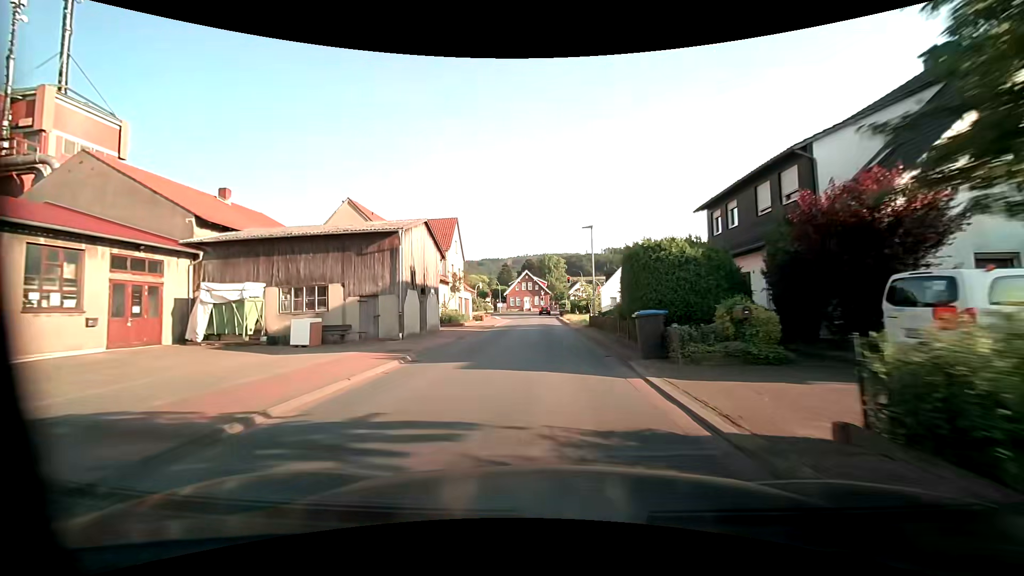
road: tertiary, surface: asphalt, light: Day
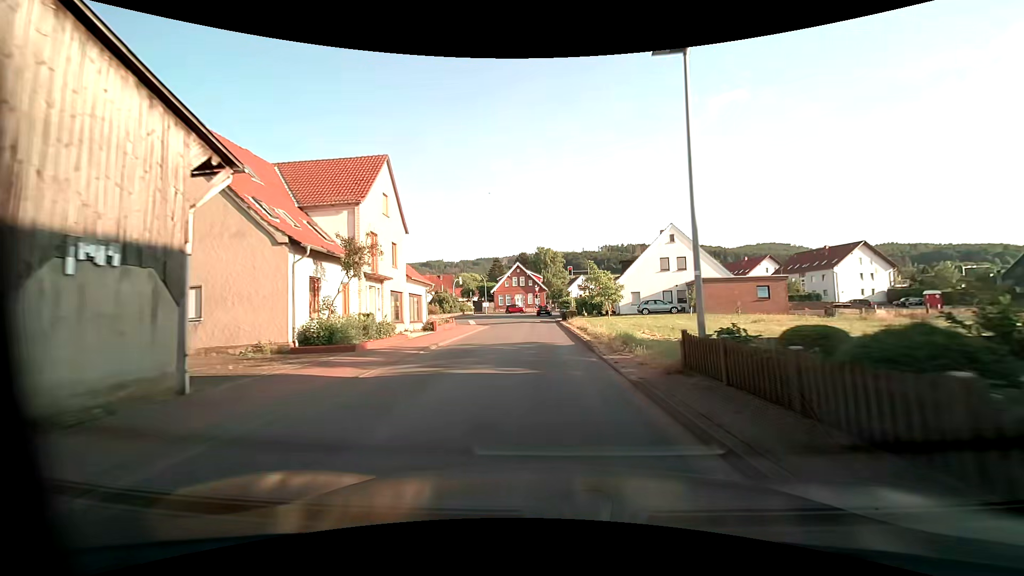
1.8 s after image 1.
(+0.2, +20.9) m; +1°
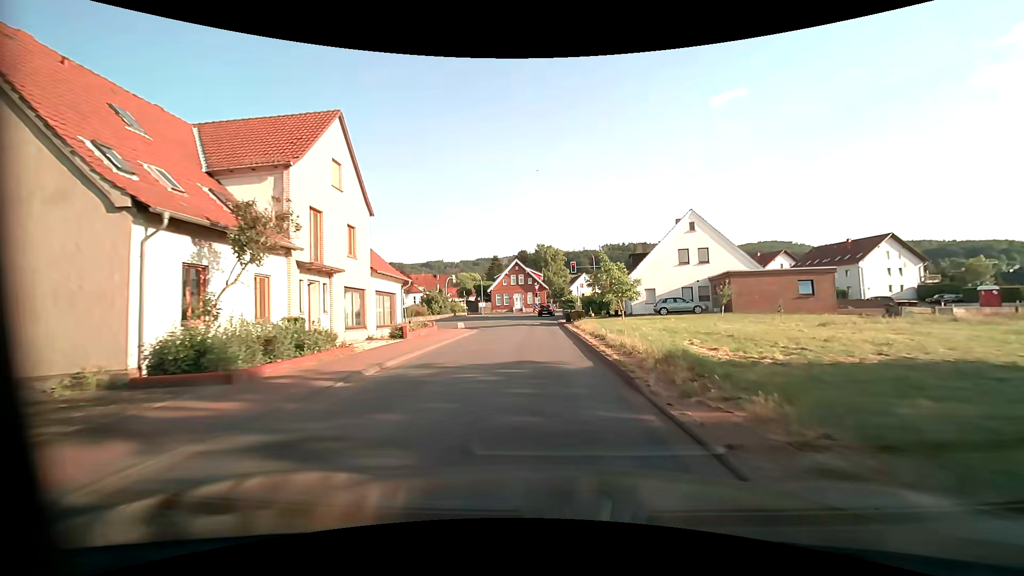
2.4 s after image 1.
(0.0, +6.8) m; +1°
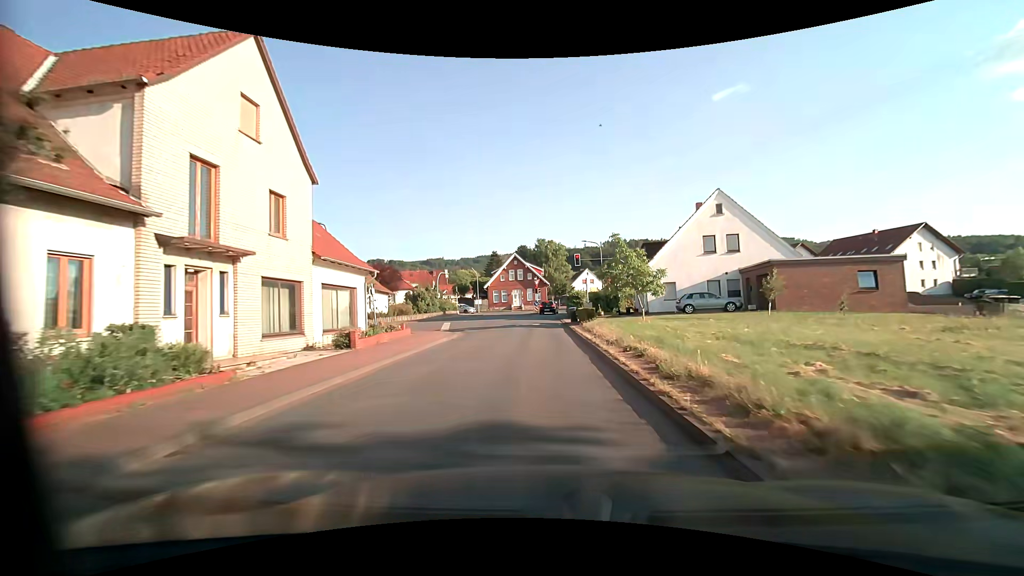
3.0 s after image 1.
(-0.1, +6.6) m; -1°
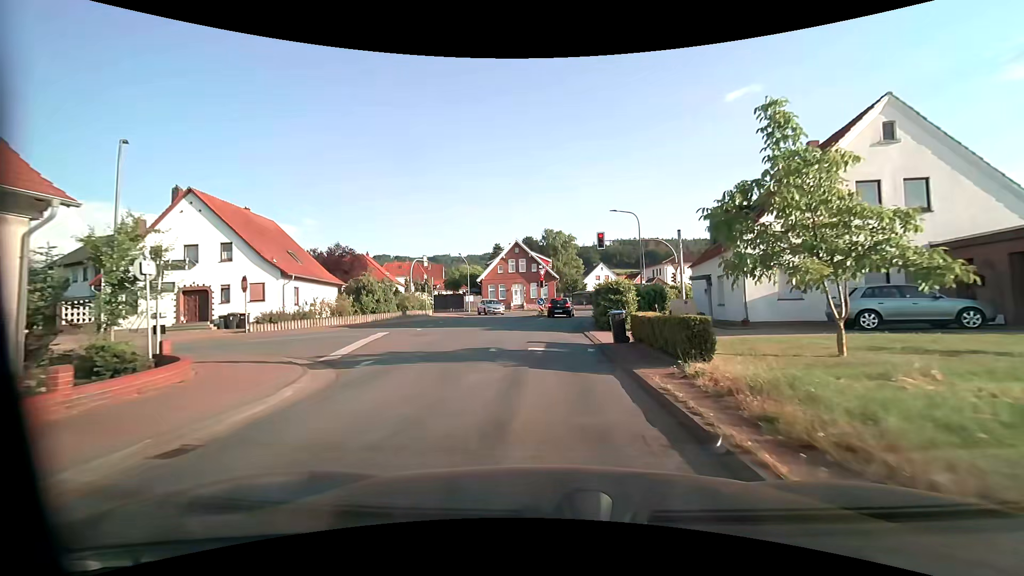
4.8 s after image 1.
(-0.1, +17.0) m; -1°
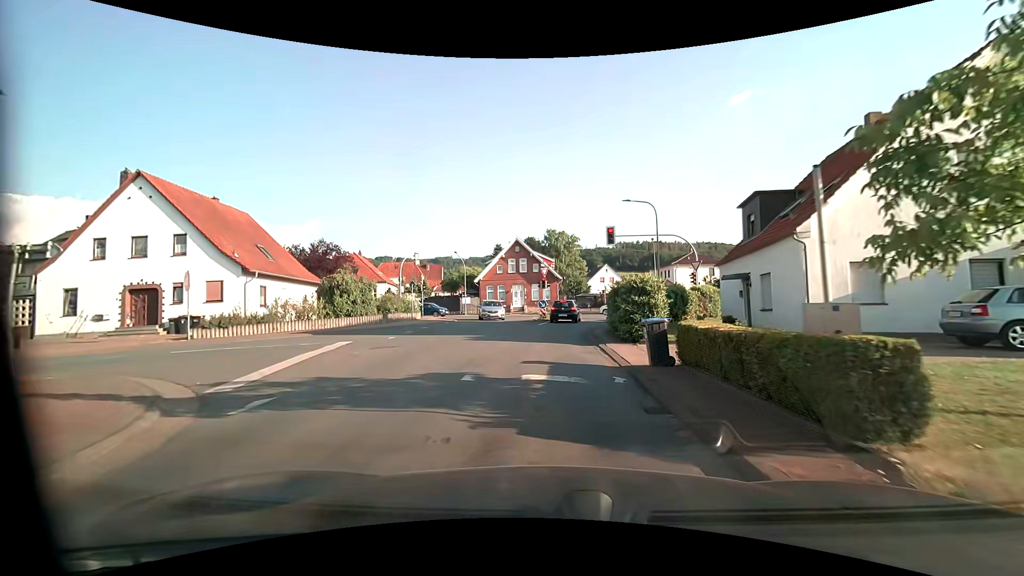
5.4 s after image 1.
(0.0, +4.6) m; 0°
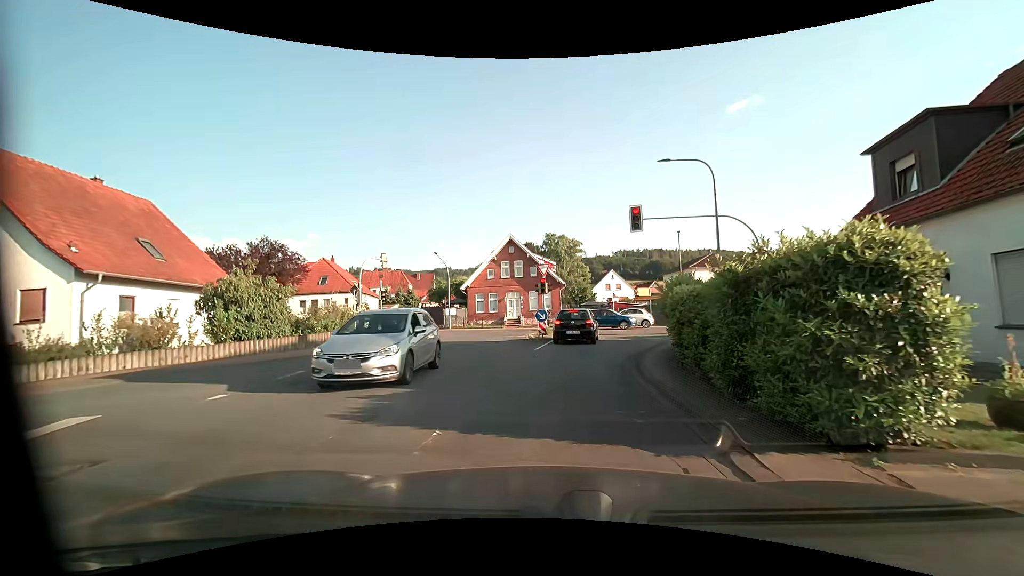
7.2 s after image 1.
(0.0, +10.2) m; 0°
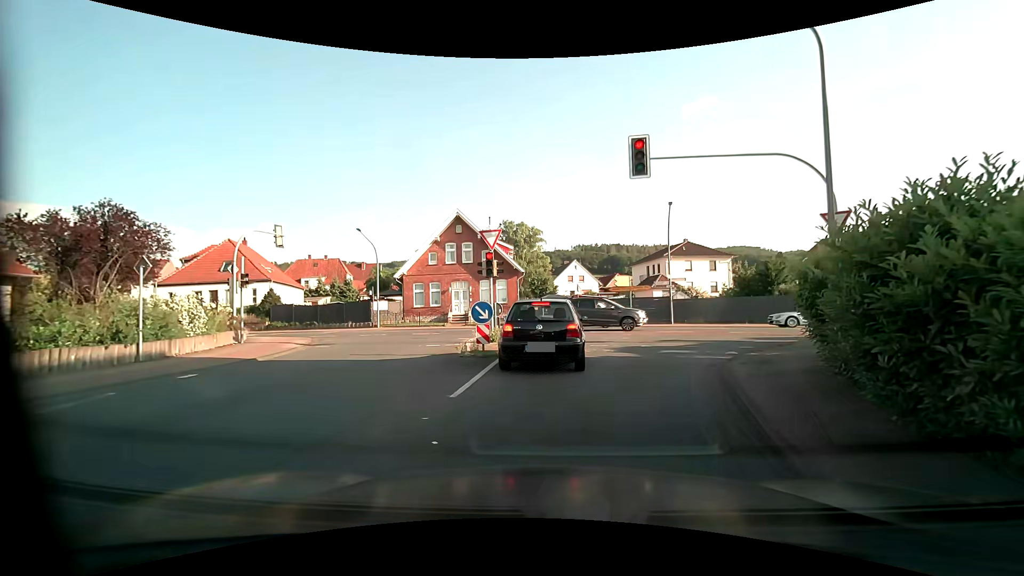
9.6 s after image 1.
(+0.2, +10.2) m; +3°
(+1, +10) (+5, +19) (+13, +25) (+23, +25) (+33, +23) (+42, +21) (+52, +20) (+62, +19) (+72, +18) (+82, +17) m
